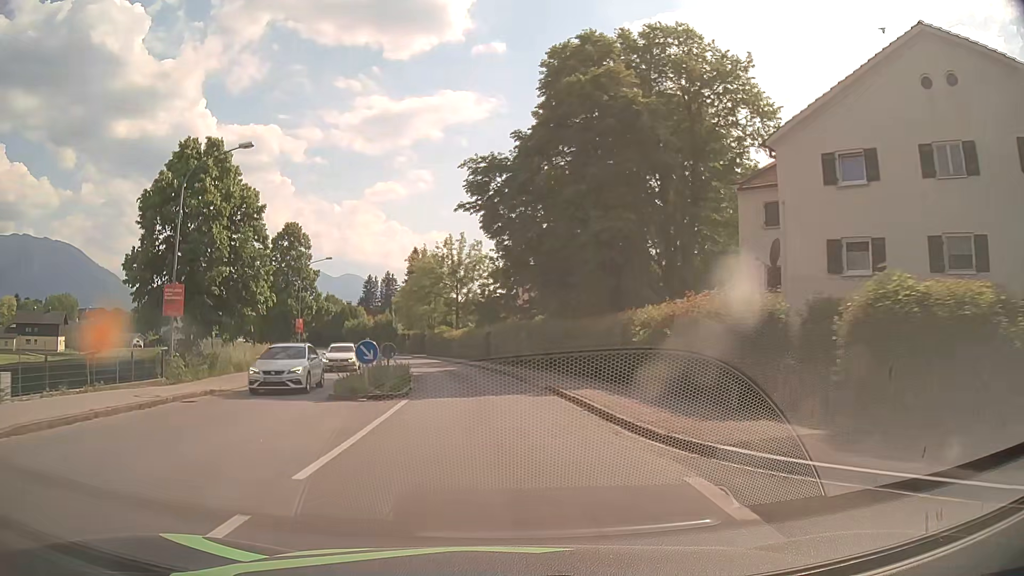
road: primary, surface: asphalt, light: Day
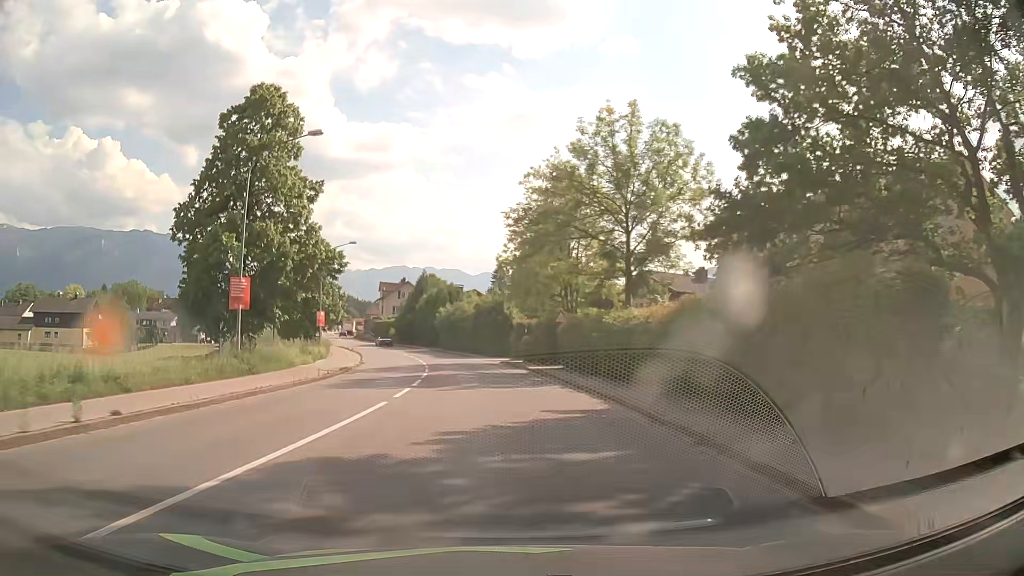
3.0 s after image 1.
(-3.6, +38.2) m; -12°
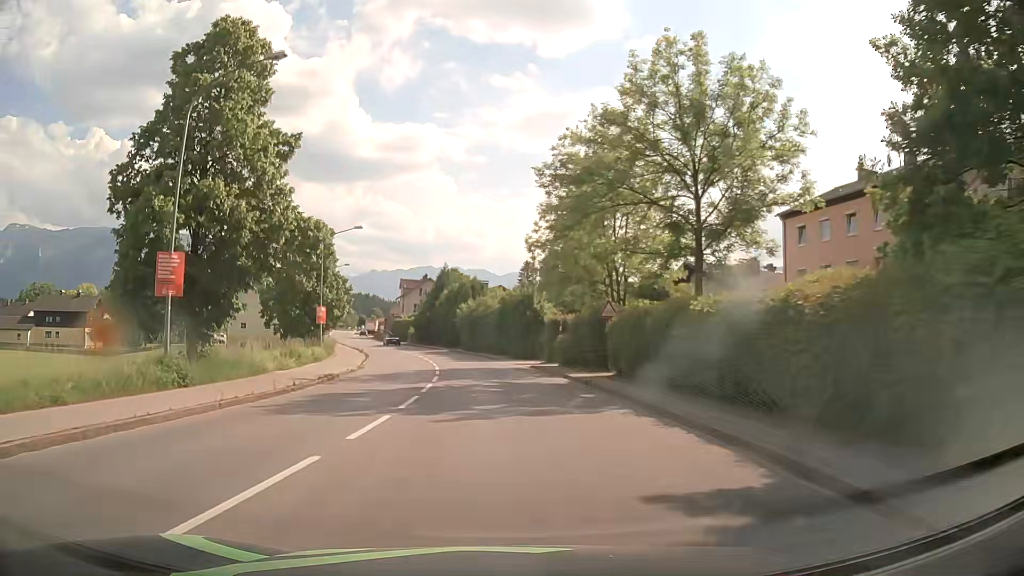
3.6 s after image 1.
(-0.1, +7.7) m; -2°
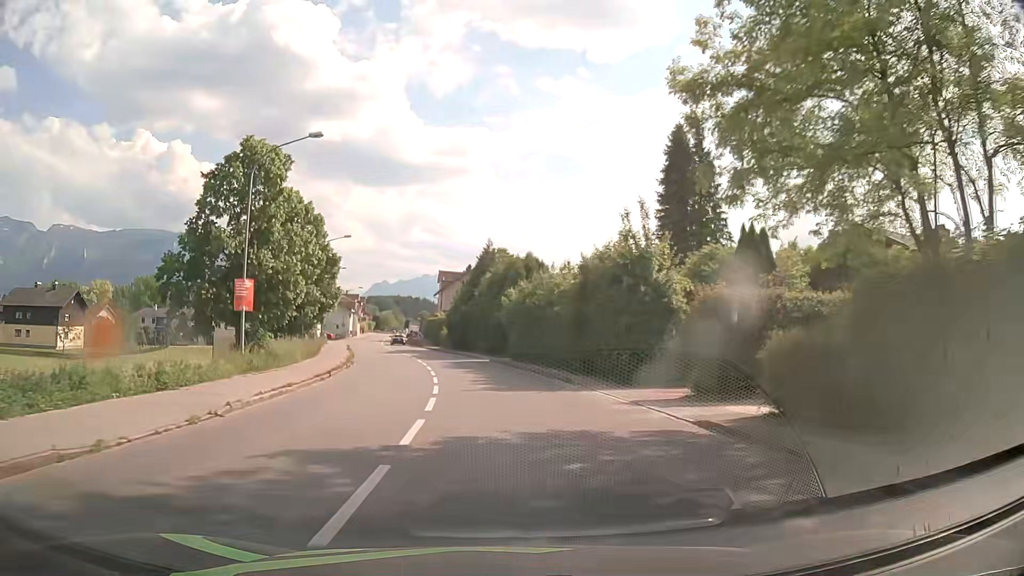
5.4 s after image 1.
(-1.2, +23.1) m; -5°
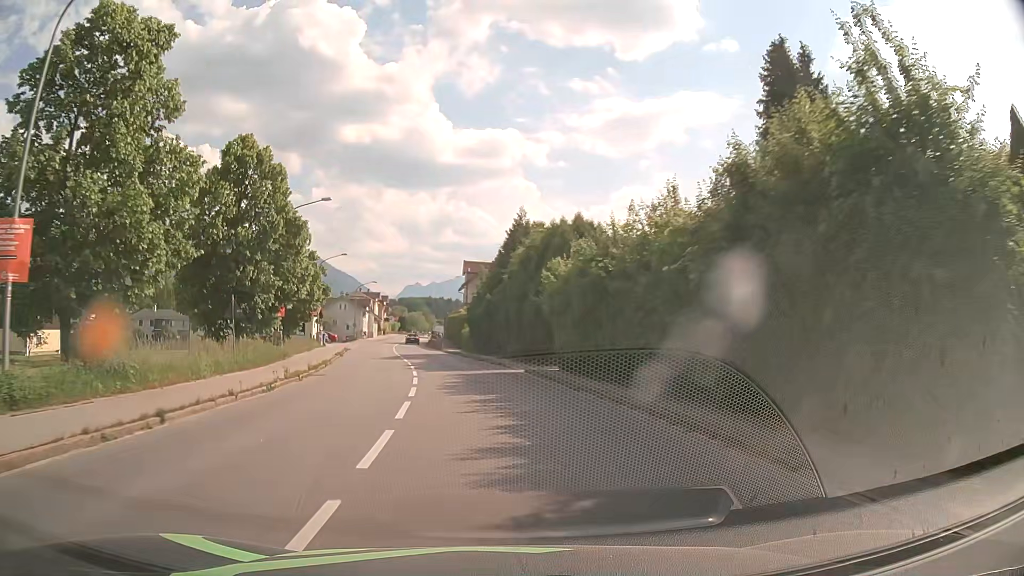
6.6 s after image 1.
(-0.3, +15.3) m; -2°
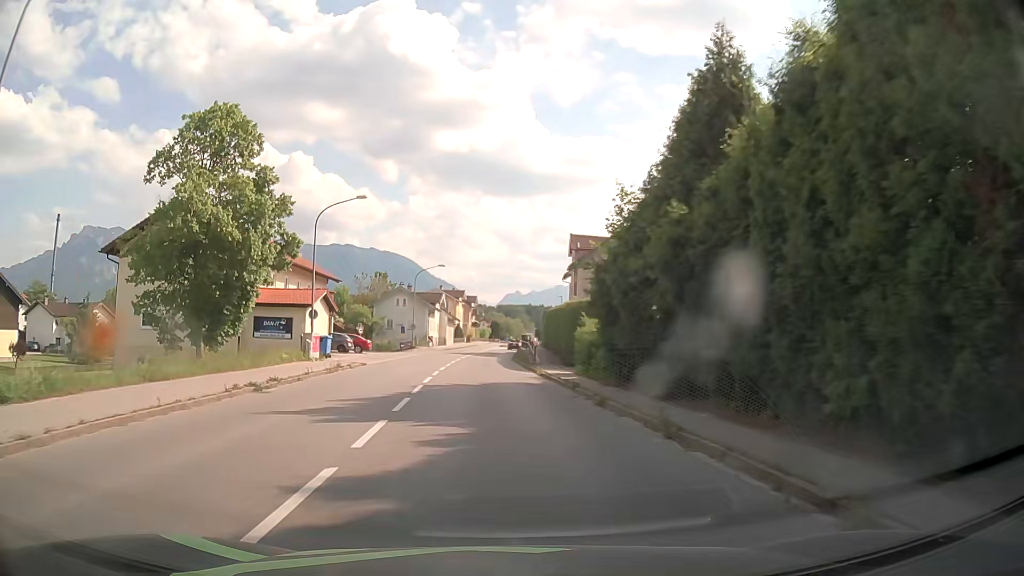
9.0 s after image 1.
(-2.5, +30.2) m; -9°
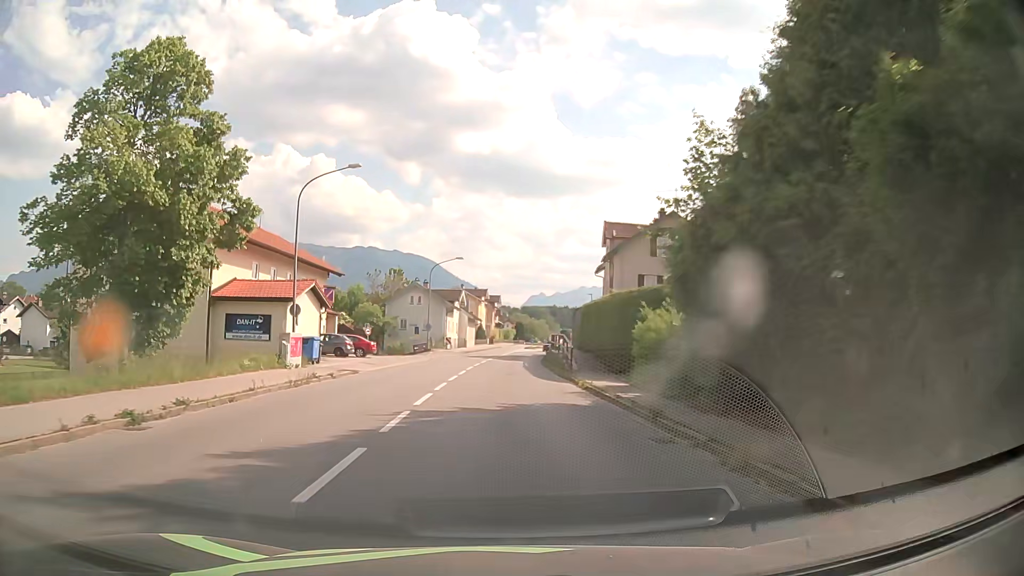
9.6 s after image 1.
(-0.1, +7.6) m; -2°
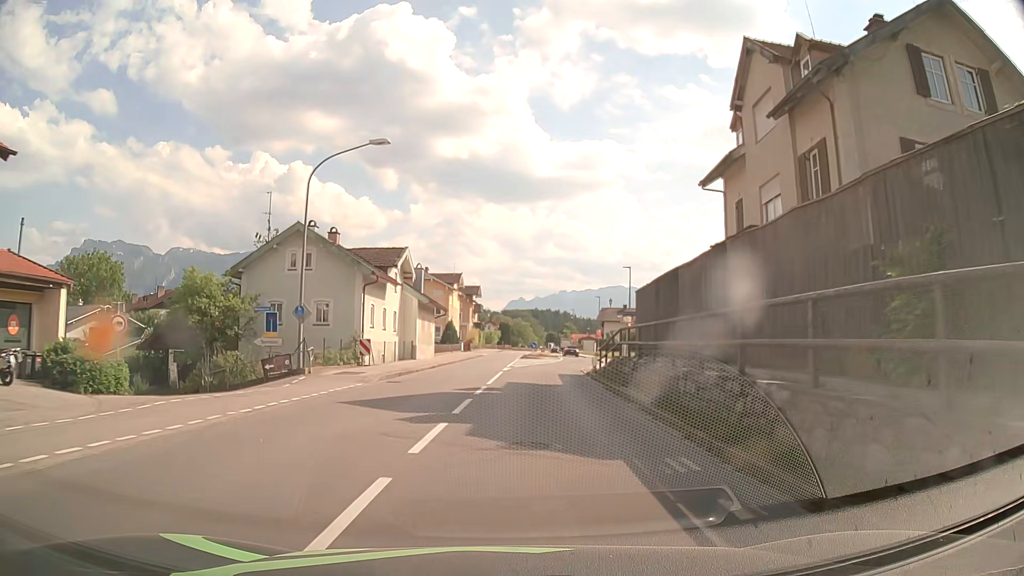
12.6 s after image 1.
(-0.6, +37.9) m; +1°
(0, +10) (+1, +20) (+1, +30) (+2, +40) (+4, +50) (+6, +60) (+7, +69) (+8, +79) (+8, +89) (+8, +99) m
